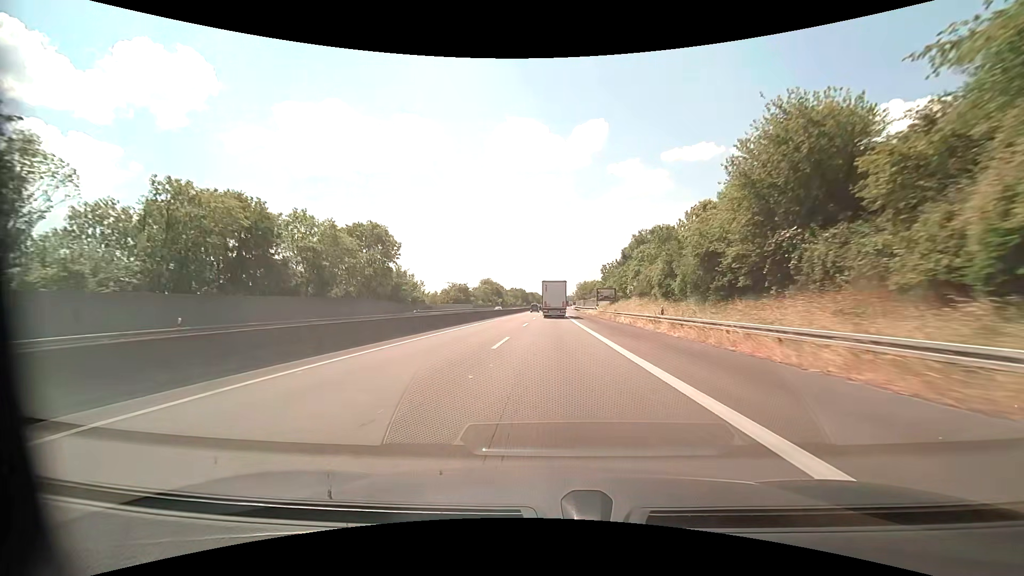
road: motorway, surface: asphalt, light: Day
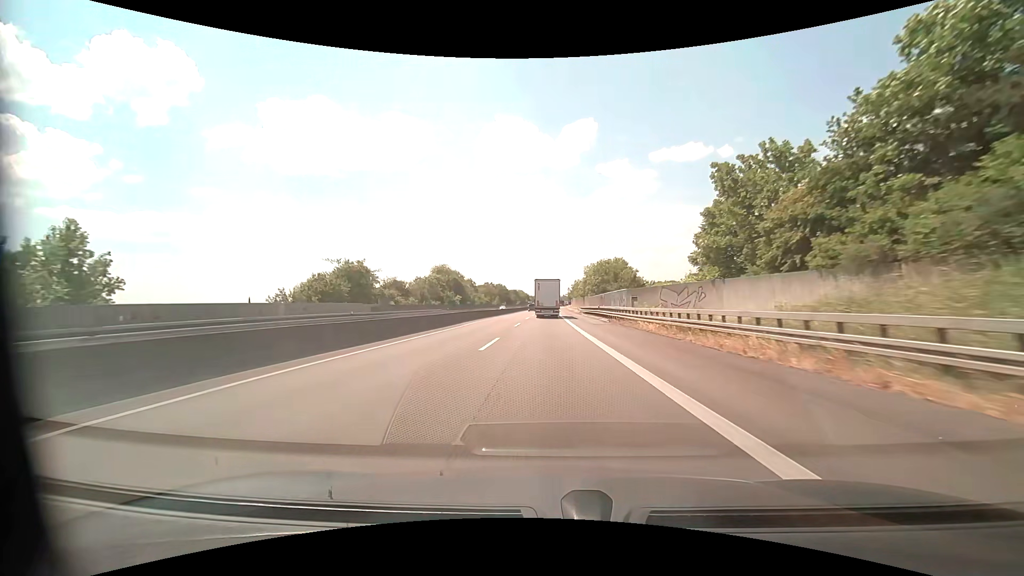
(+1.0, +72.1) m; +1°
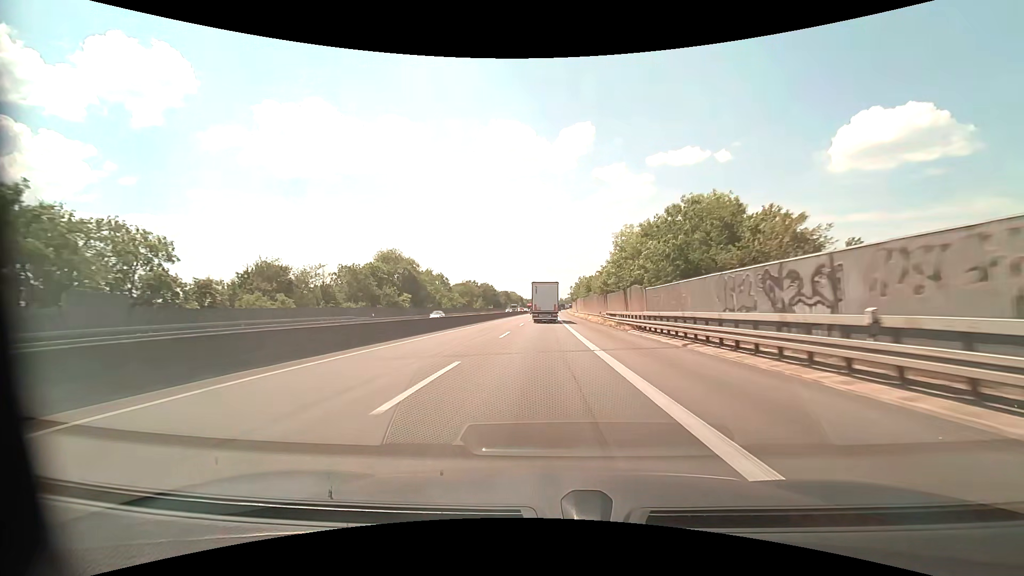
(+0.3, +44.5) m; 0°
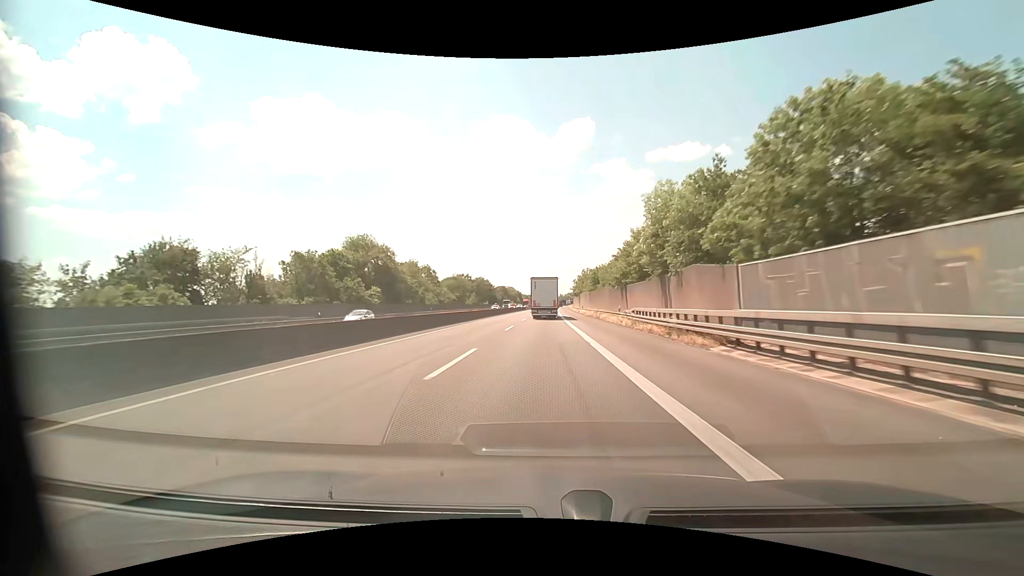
(0.0, +14.9) m; 0°
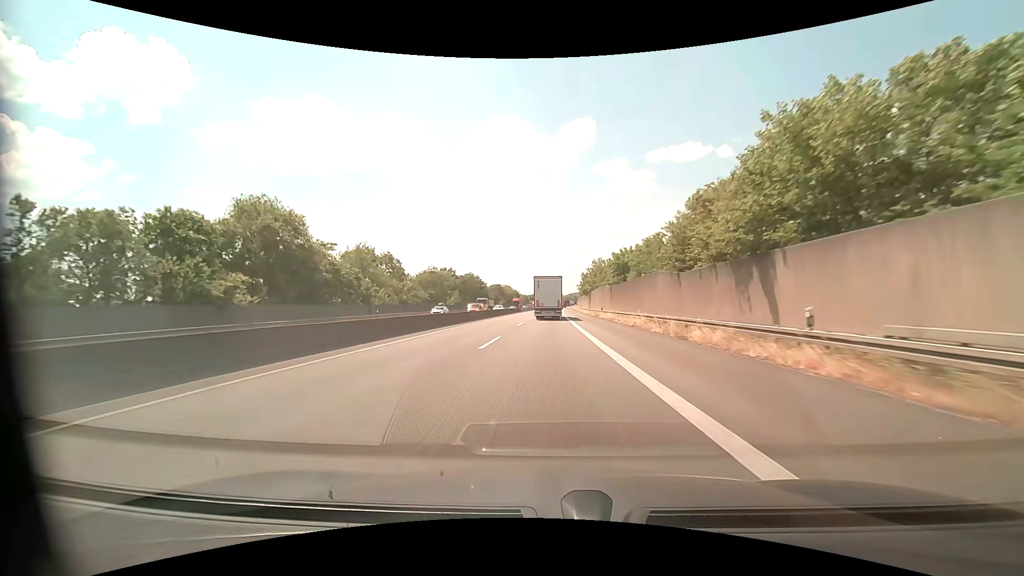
(0.0, +29.7) m; 0°
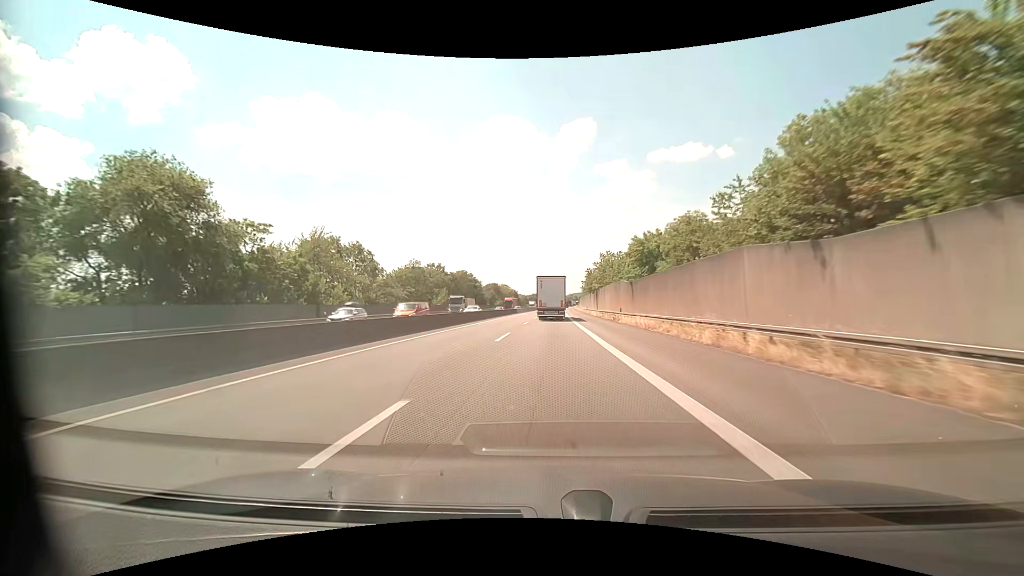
(0.0, +14.8) m; 0°
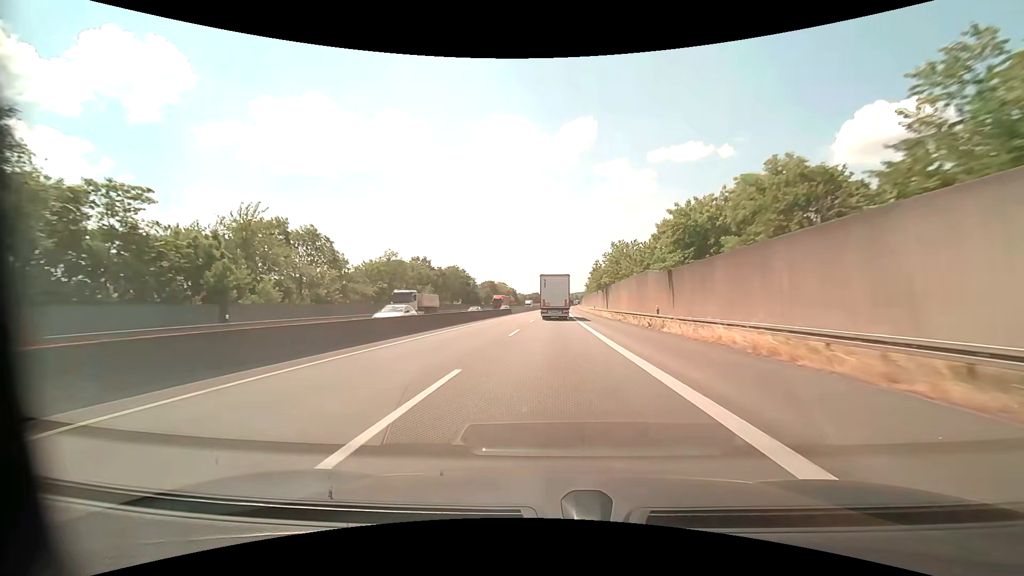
(0.0, +14.7) m; 0°
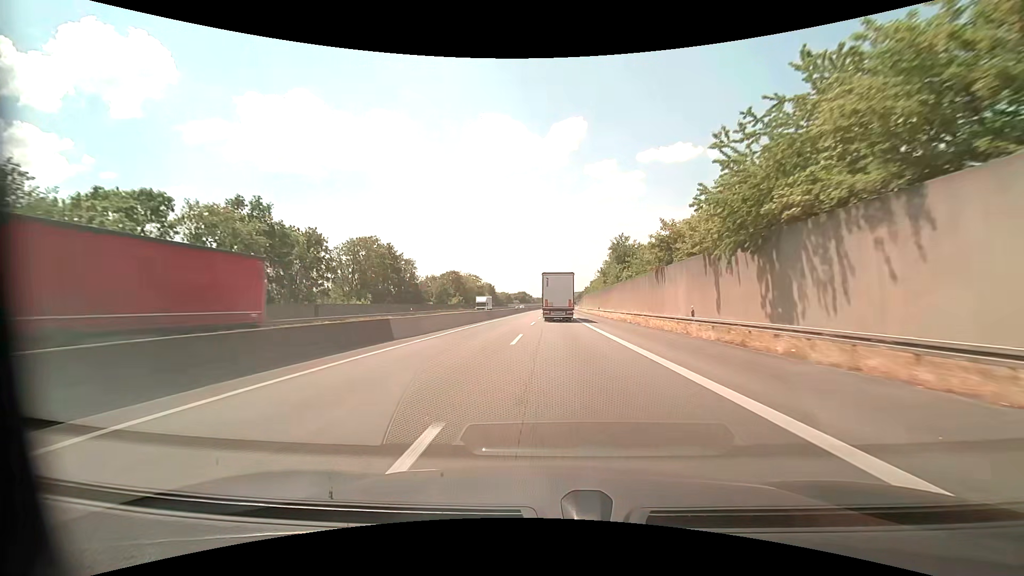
(+0.4, +58.3) m; +1°
(0, +10) (0, +20) (0, +30) (0, +40) (+1, +50) (+1, +60) (+1, +70) (+1, +80) (+2, +90) (+2, +100) m
